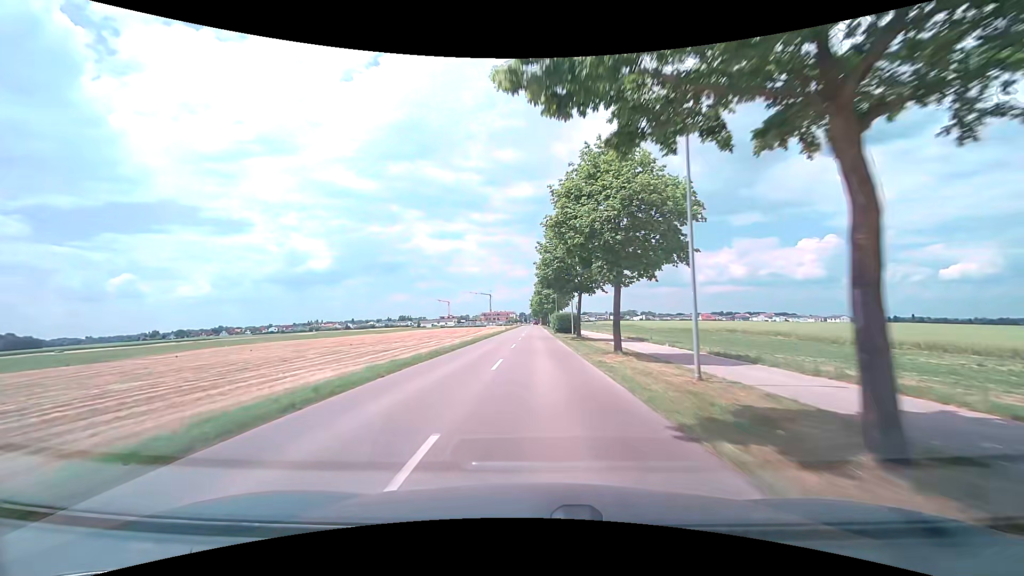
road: tertiary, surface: asphalt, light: Day
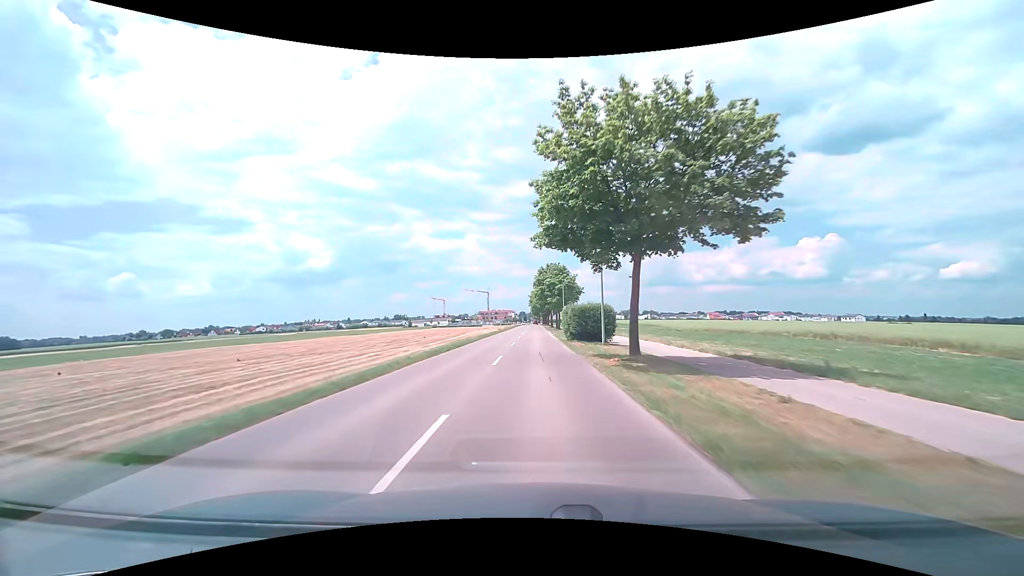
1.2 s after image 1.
(+0.1, +22.6) m; 0°
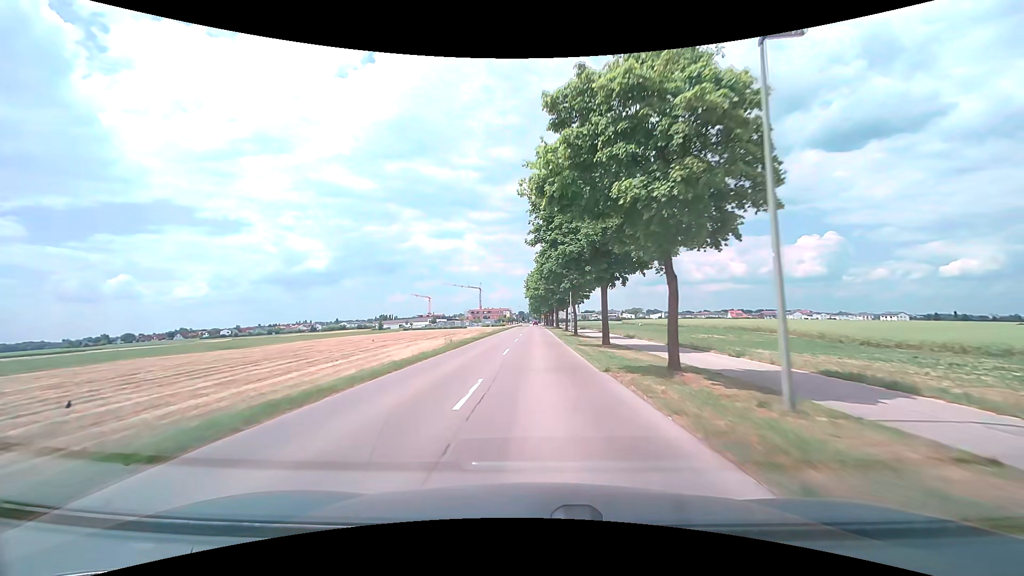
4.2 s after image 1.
(-0.3, +55.1) m; 0°
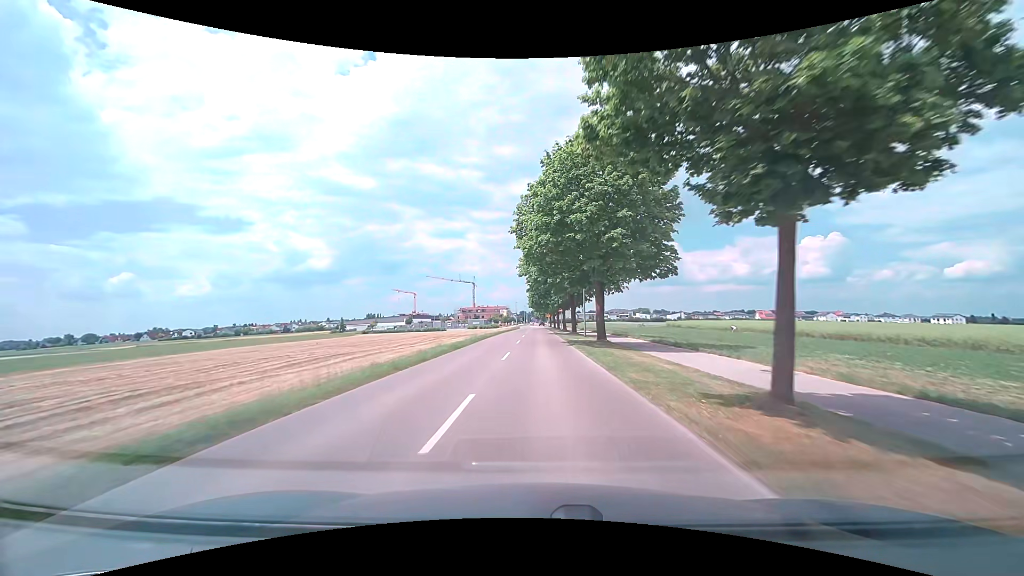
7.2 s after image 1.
(-0.5, +49.8) m; -1°
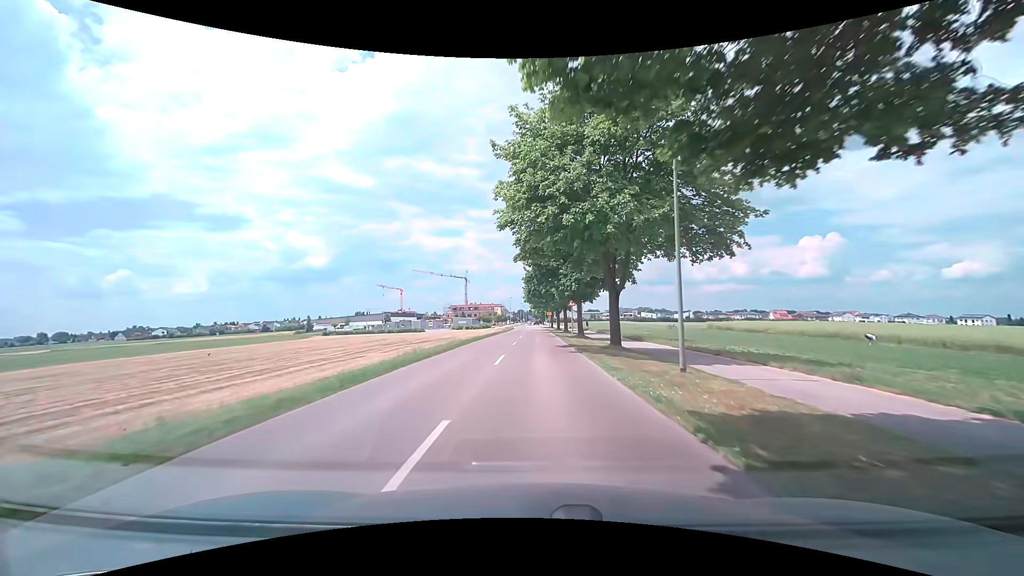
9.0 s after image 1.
(+0.2, +26.1) m; 0°
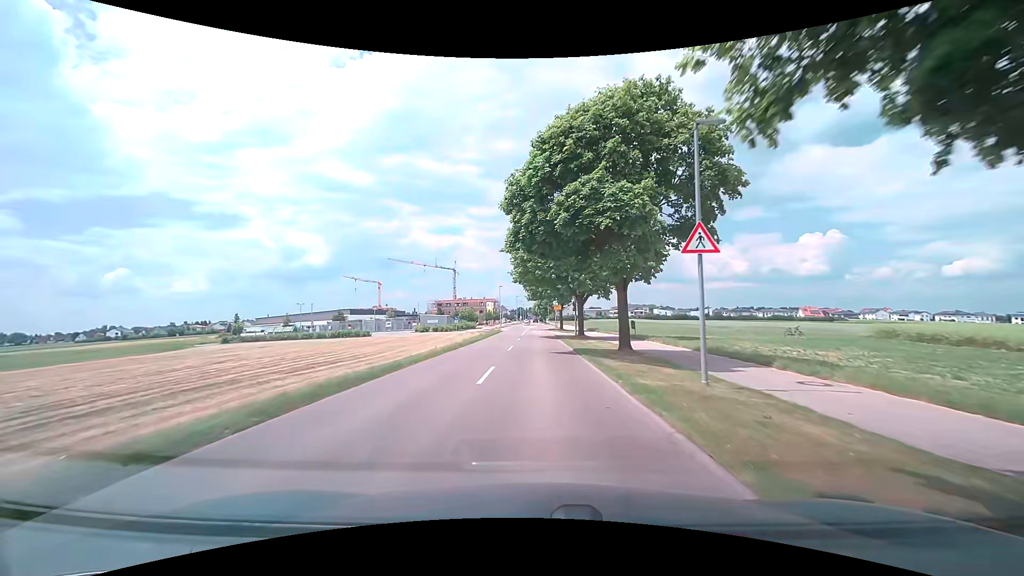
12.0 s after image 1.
(0.0, +39.6) m; 0°
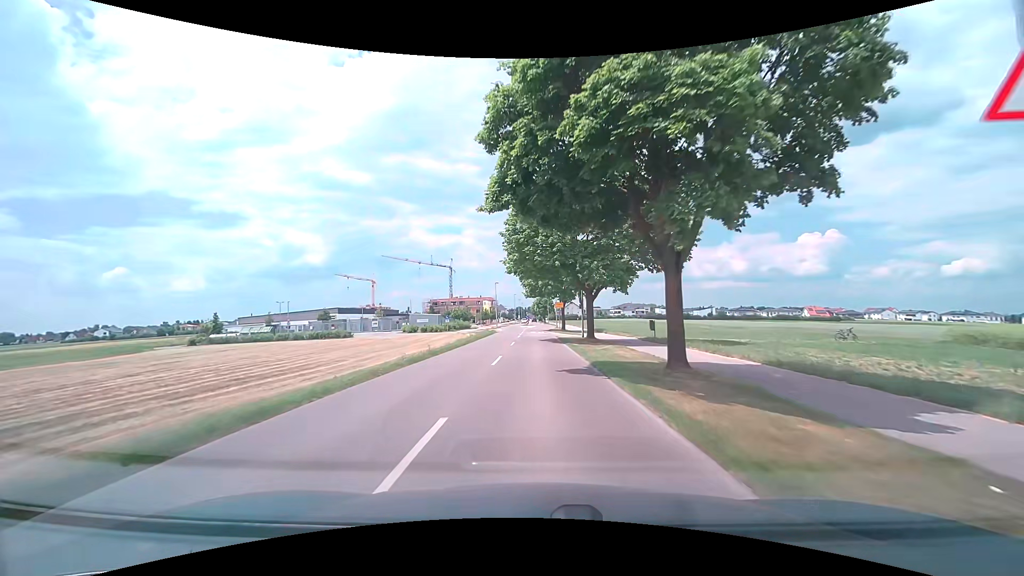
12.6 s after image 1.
(0.0, +7.7) m; 0°
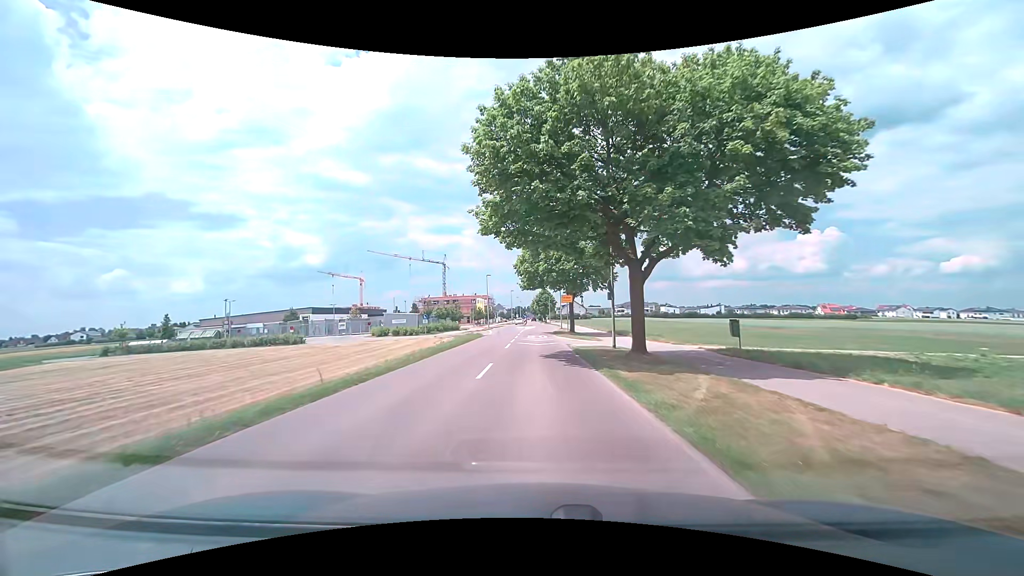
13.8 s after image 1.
(+0.1, +15.3) m; 0°
(0, +10) (0, +20) (0, +30) (0, +40) (0, +50) (+1, +60) (+2, +70) (+2, +80) (+2, +90) (+1, +100) m
